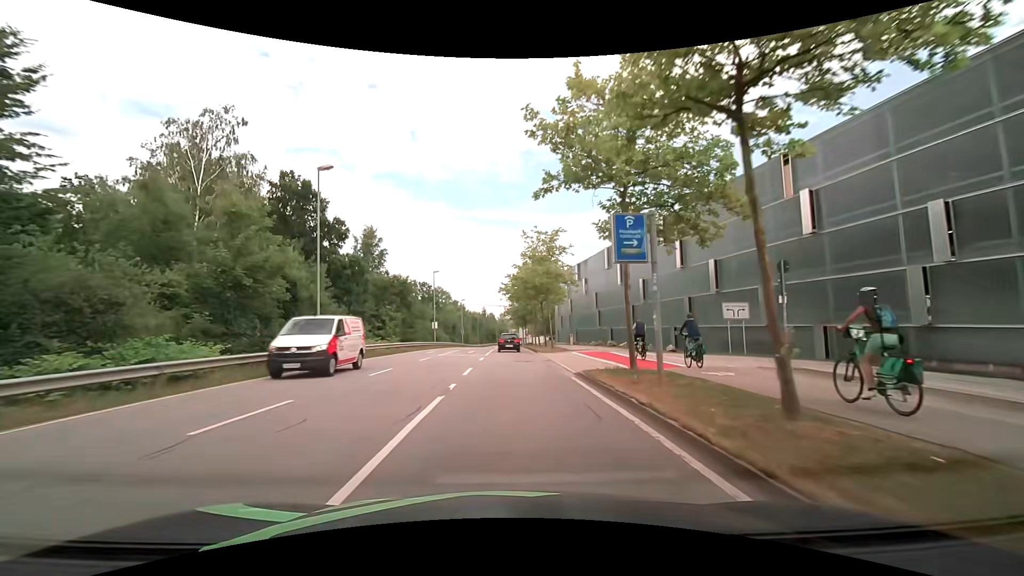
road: secondary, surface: asphalt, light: Day
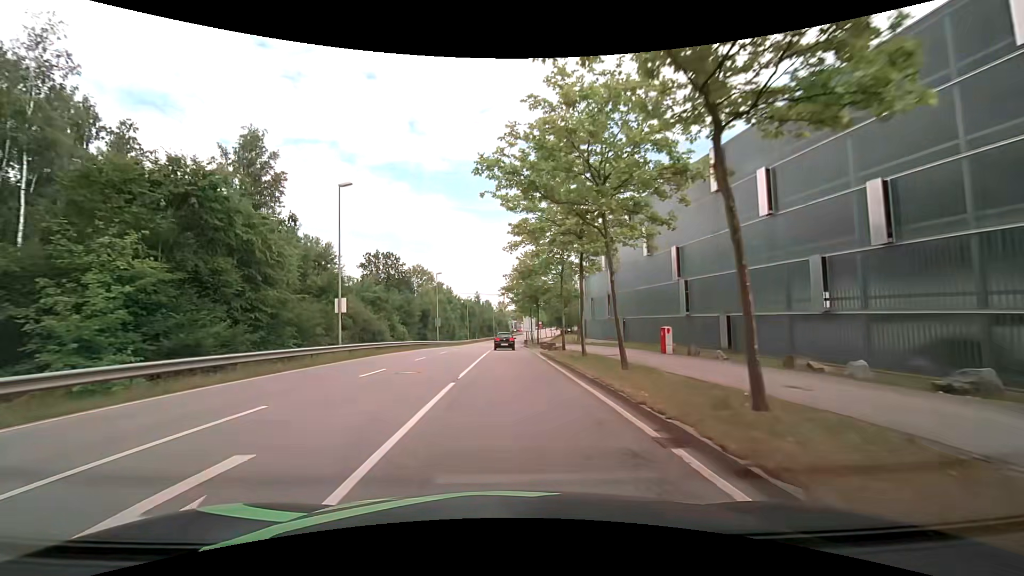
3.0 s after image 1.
(+0.3, +37.0) m; 0°
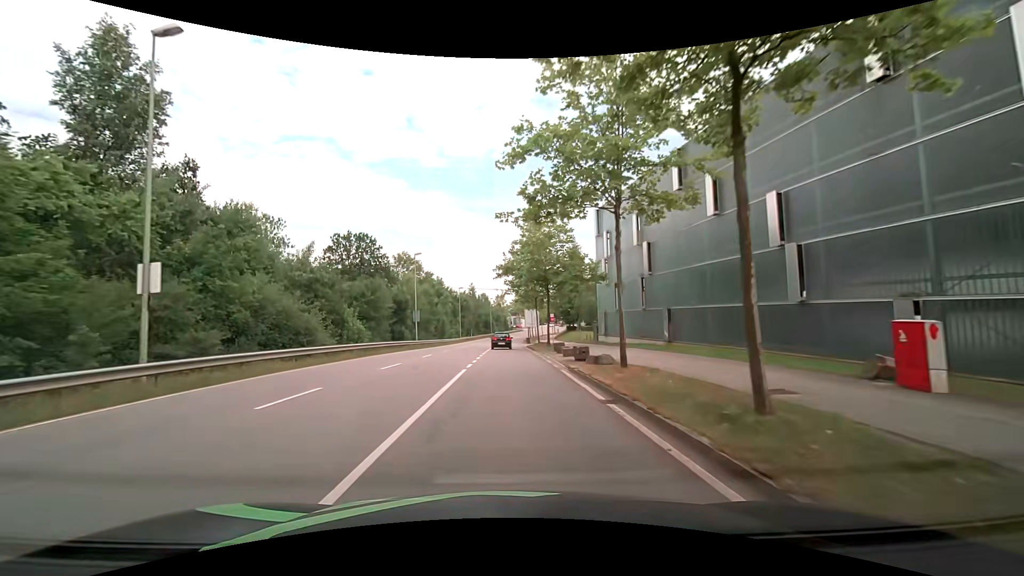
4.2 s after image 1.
(+0.1, +15.2) m; 0°
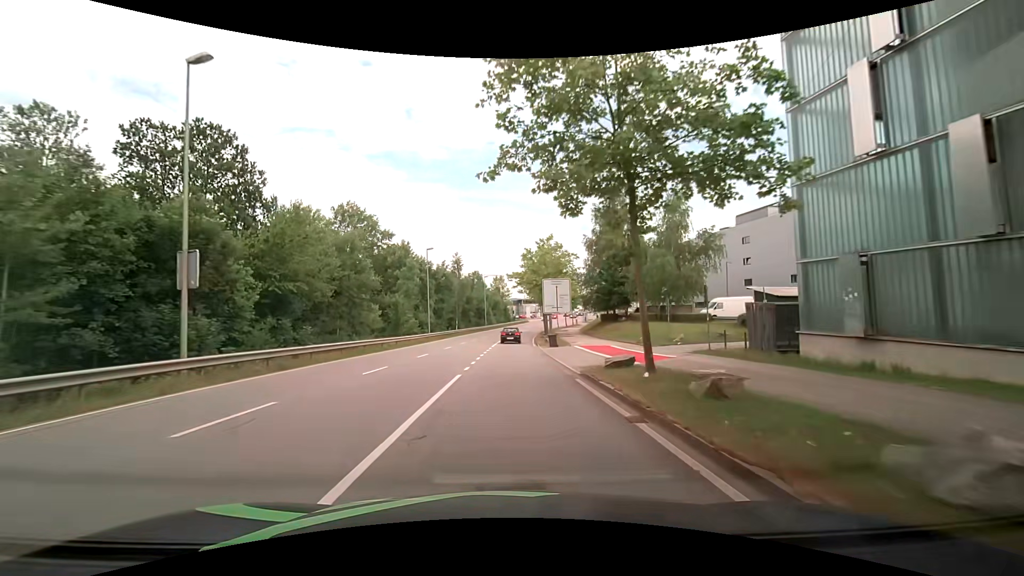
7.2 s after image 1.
(-0.3, +38.4) m; -1°
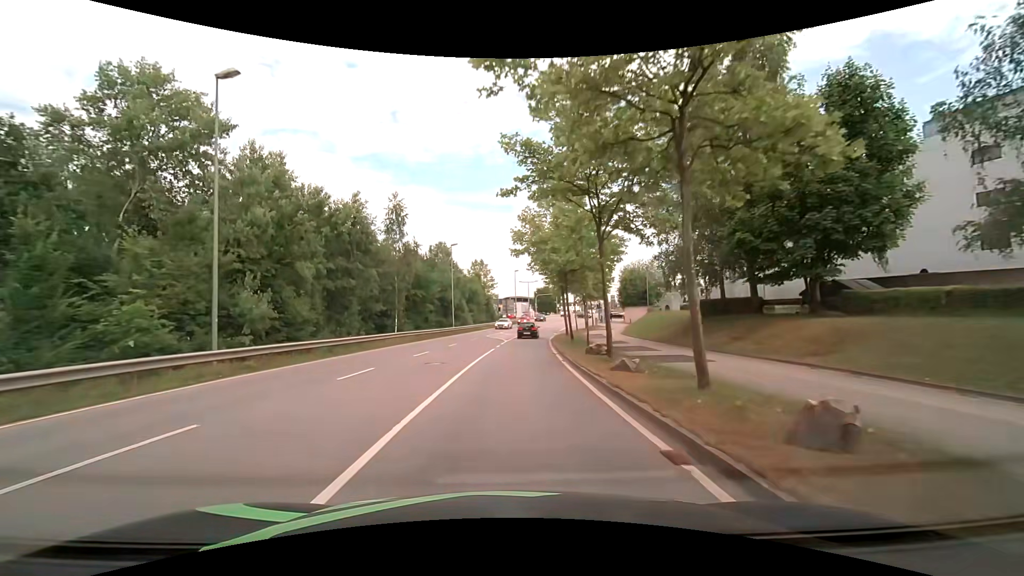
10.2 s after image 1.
(+0.5, +38.6) m; +2°
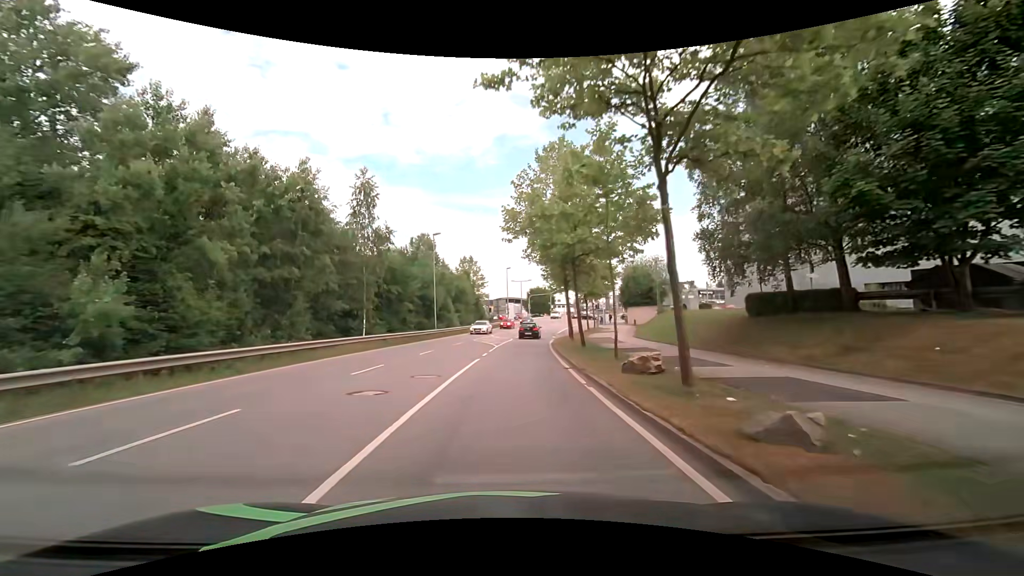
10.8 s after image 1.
(+0.1, +7.6) m; +1°
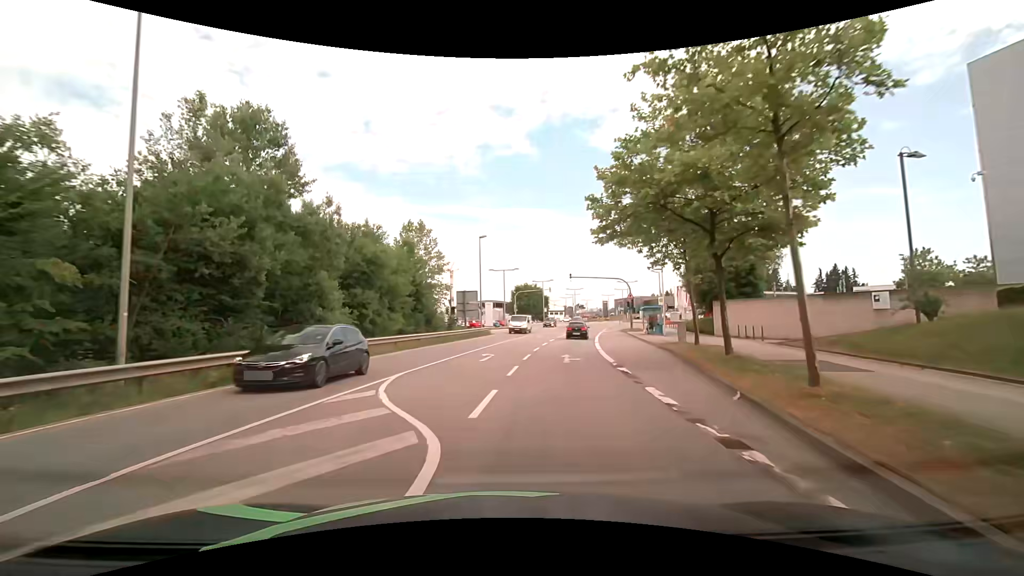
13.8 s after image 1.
(+1.0, +37.3) m; +3°
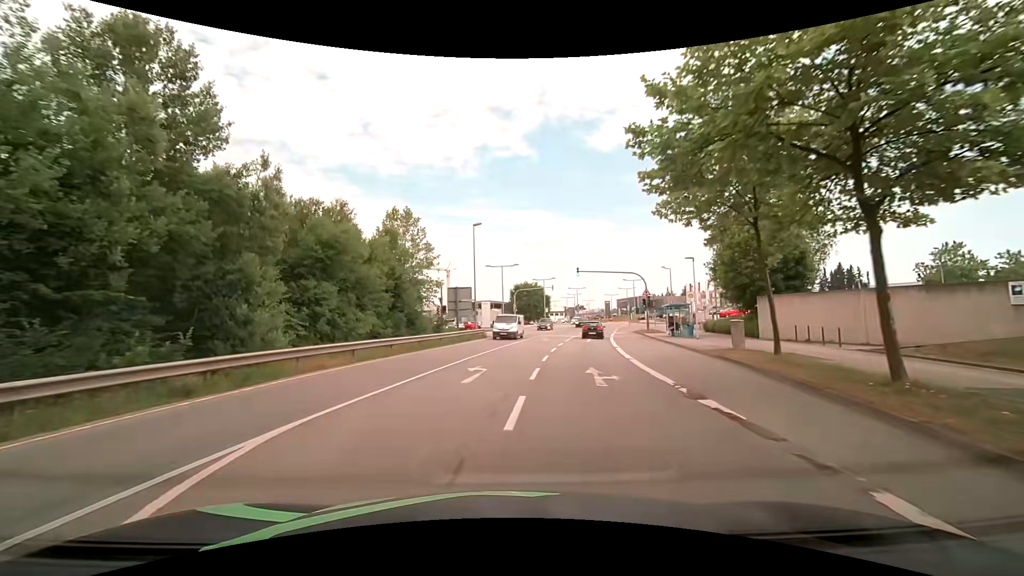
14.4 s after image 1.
(0.0, +7.0) m; 0°
